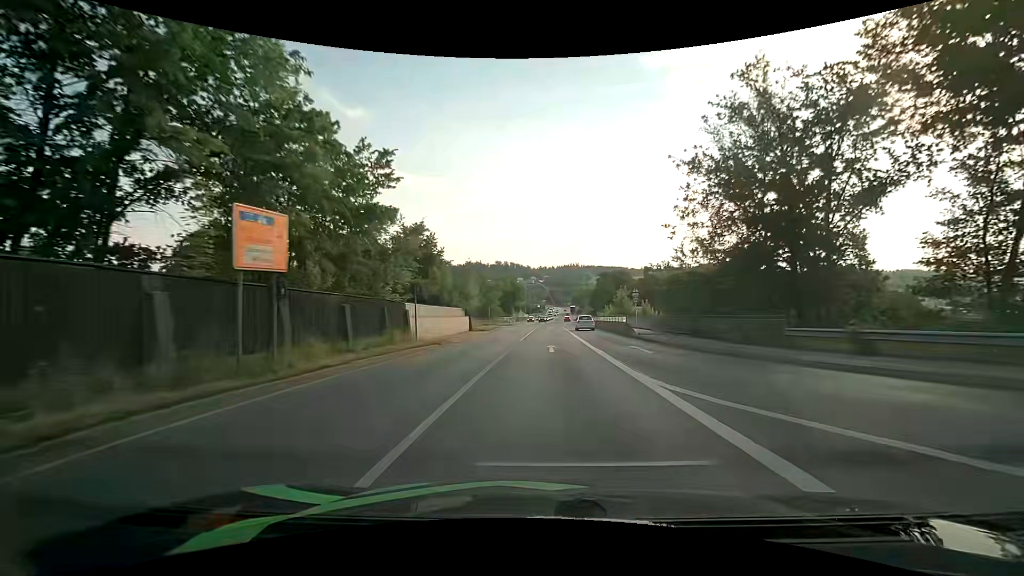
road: primary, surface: asphalt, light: Day
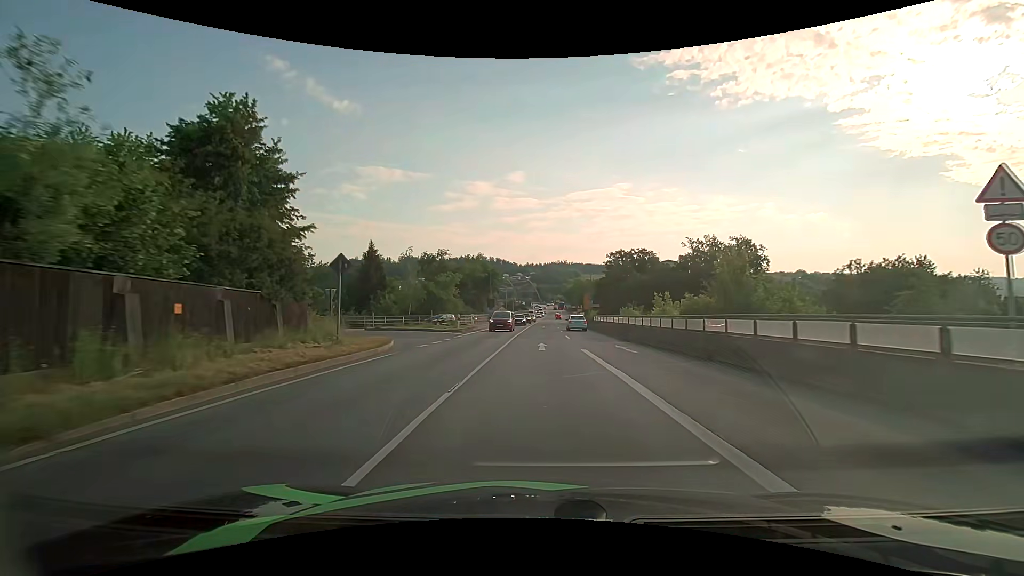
(+0.6, +39.2) m; +1°
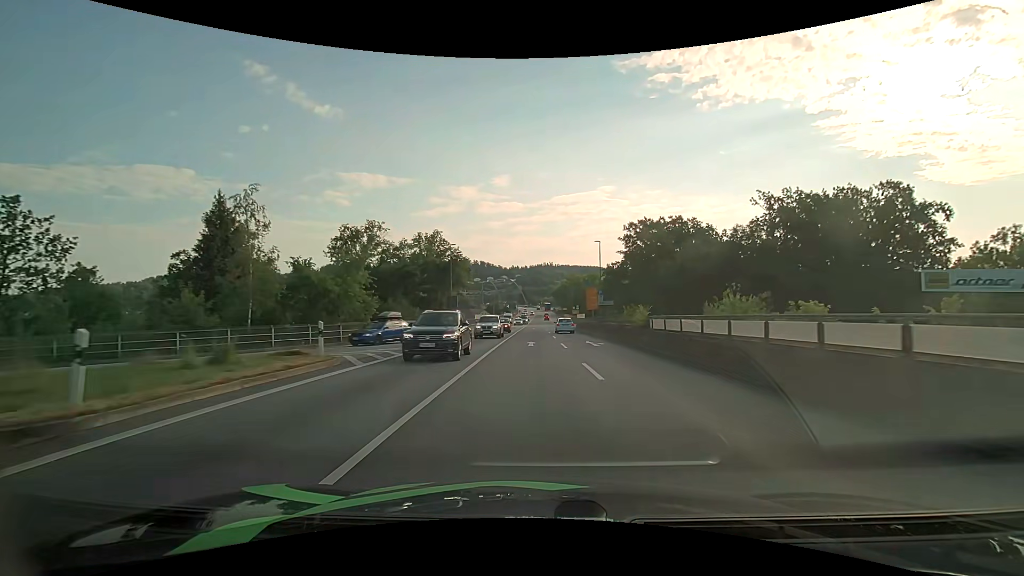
(+0.3, +30.3) m; +2°
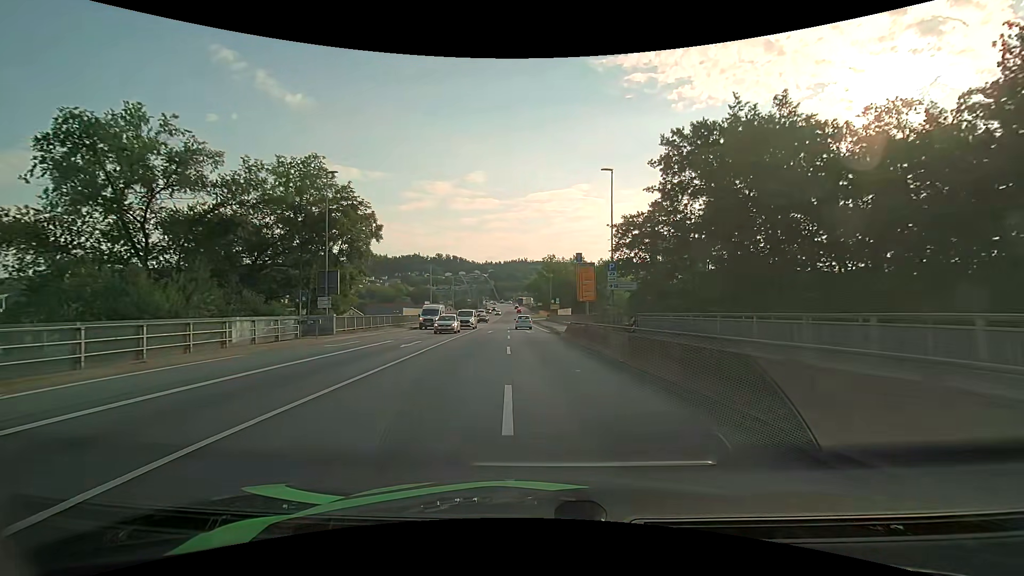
(+1.0, +29.3) m; +3°
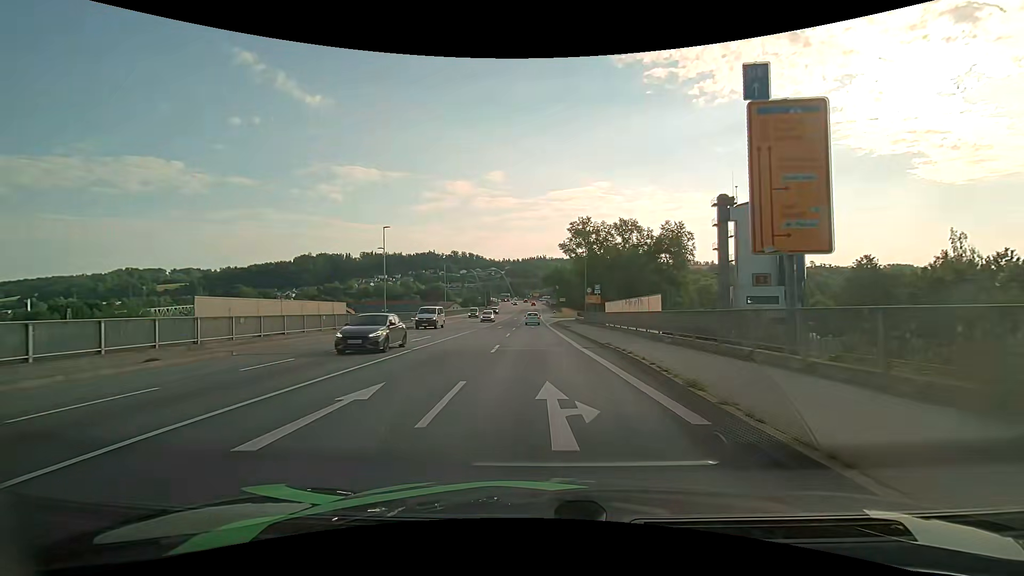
(-0.7, +35.4) m; -2°
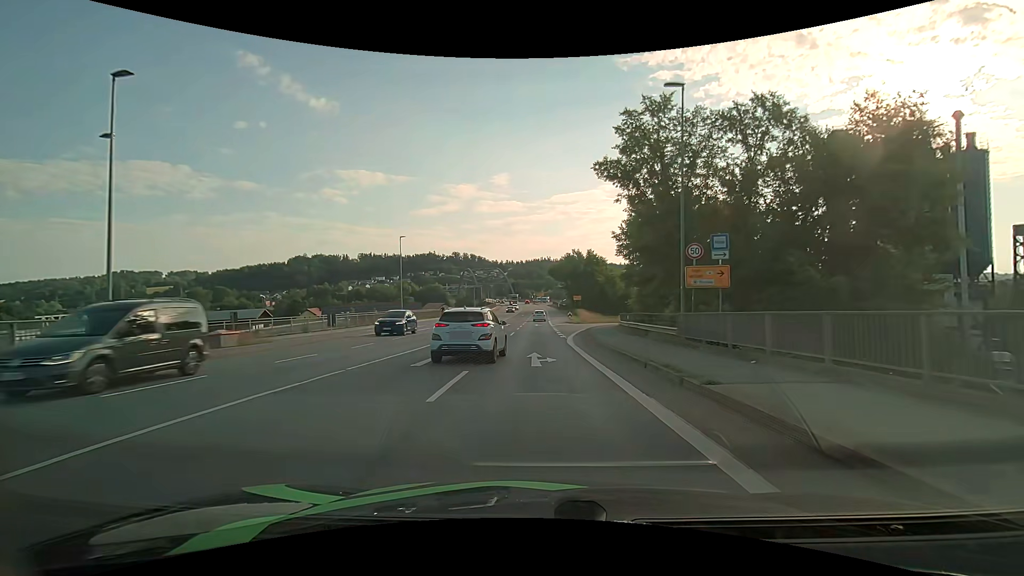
(-0.3, +34.0) m; 0°
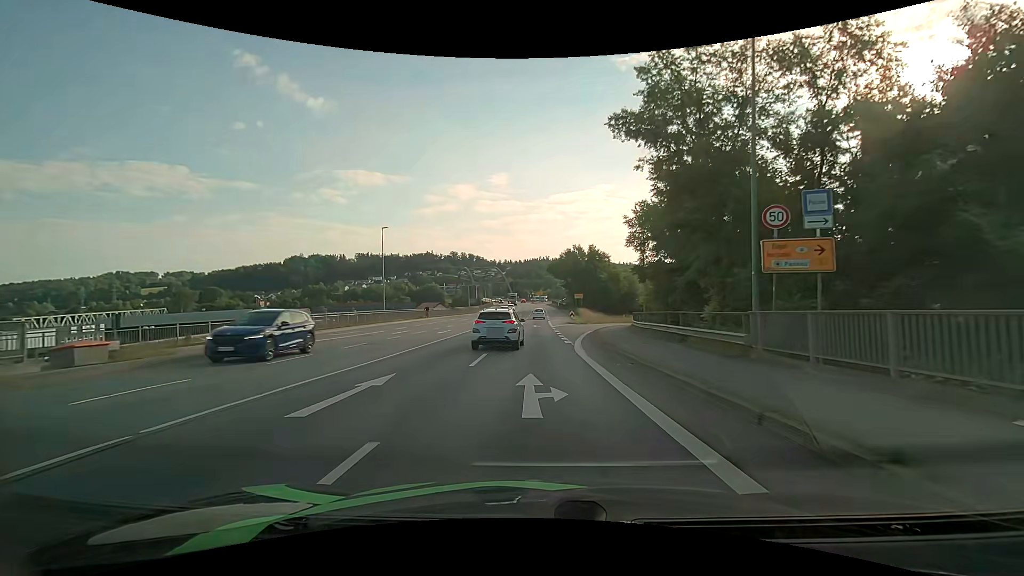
(0.0, +6.6) m; 0°
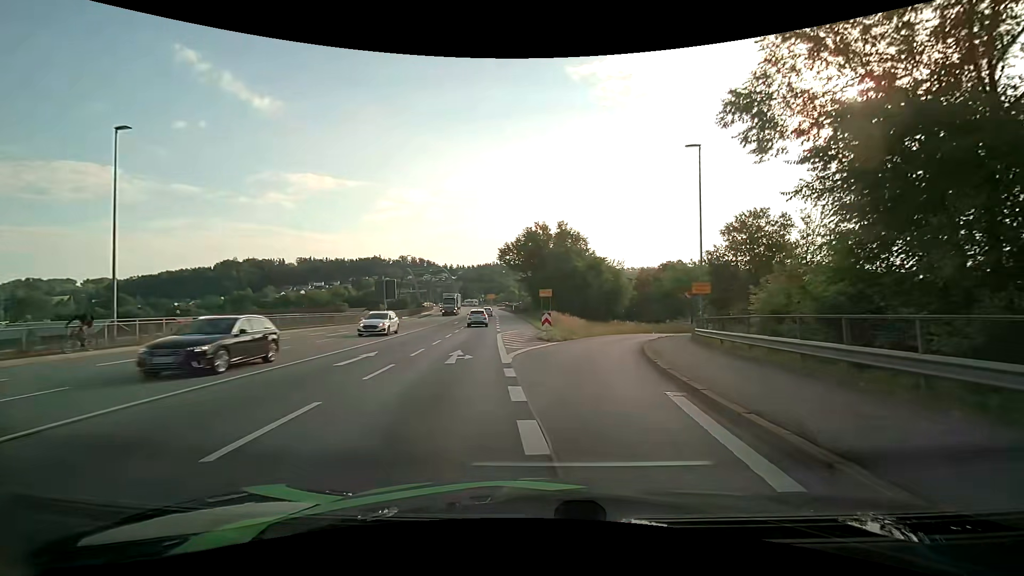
(+0.7, +30.3) m; +5°
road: primary_link
(0, +10) (+2, +20) (+4, +30) (+7, +39) (+10, +49) (+14, +58) (+19, +66) (+25, +75) (+31, +82) (+38, +90) m
